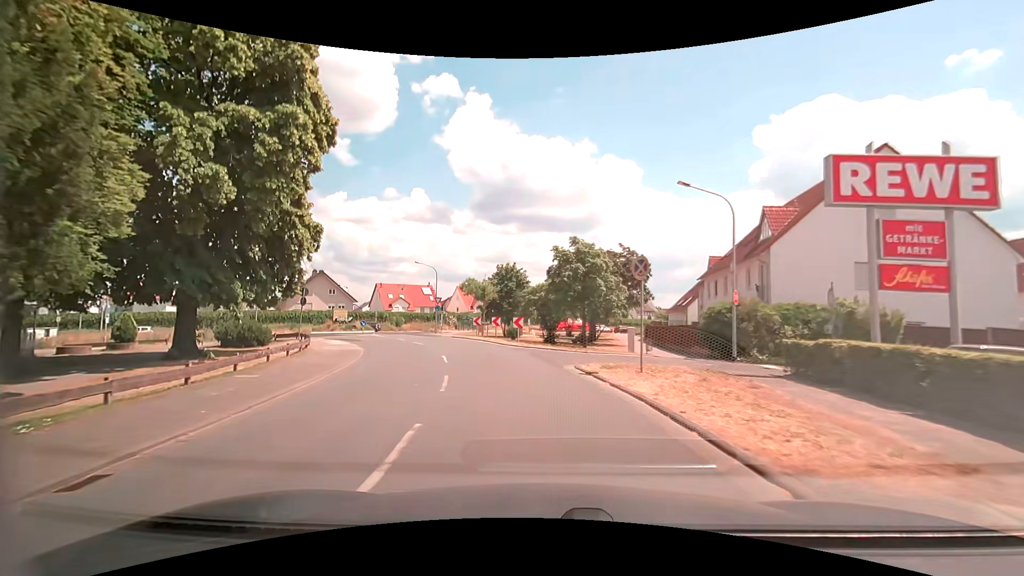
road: unclassified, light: Day
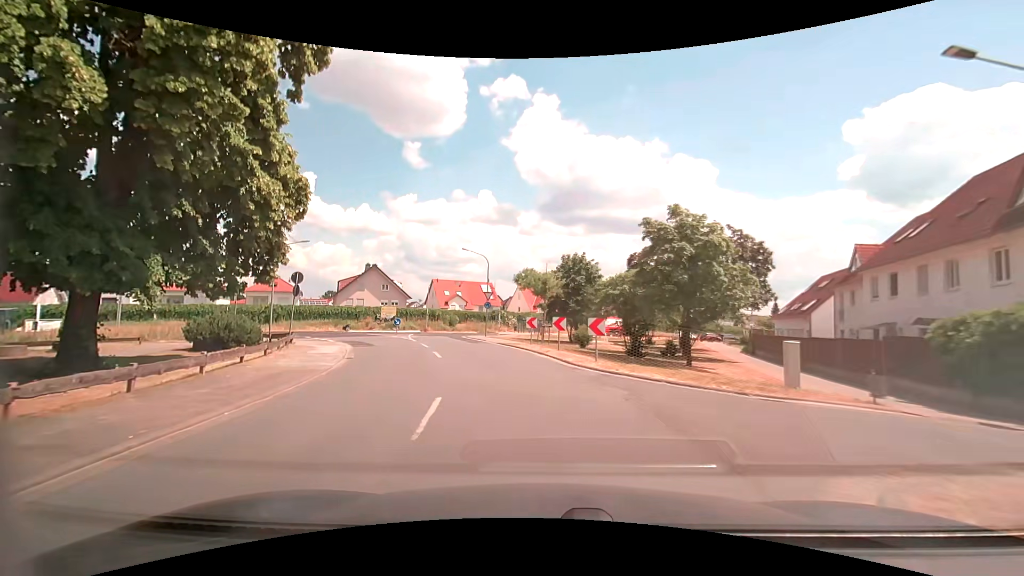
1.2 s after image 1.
(-0.5, +10.3) m; -7°
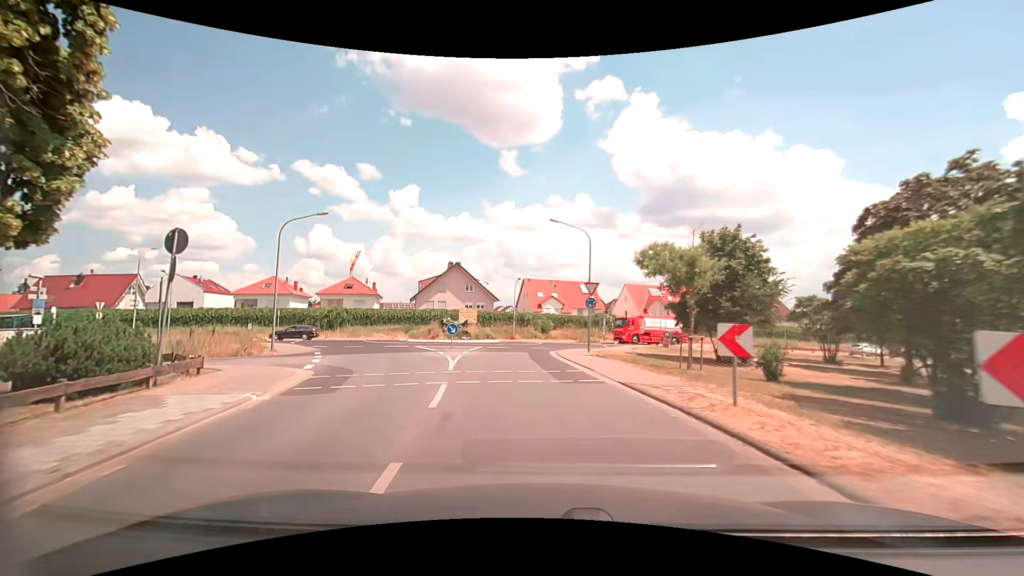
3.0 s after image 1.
(-1.5, +14.8) m; -12°
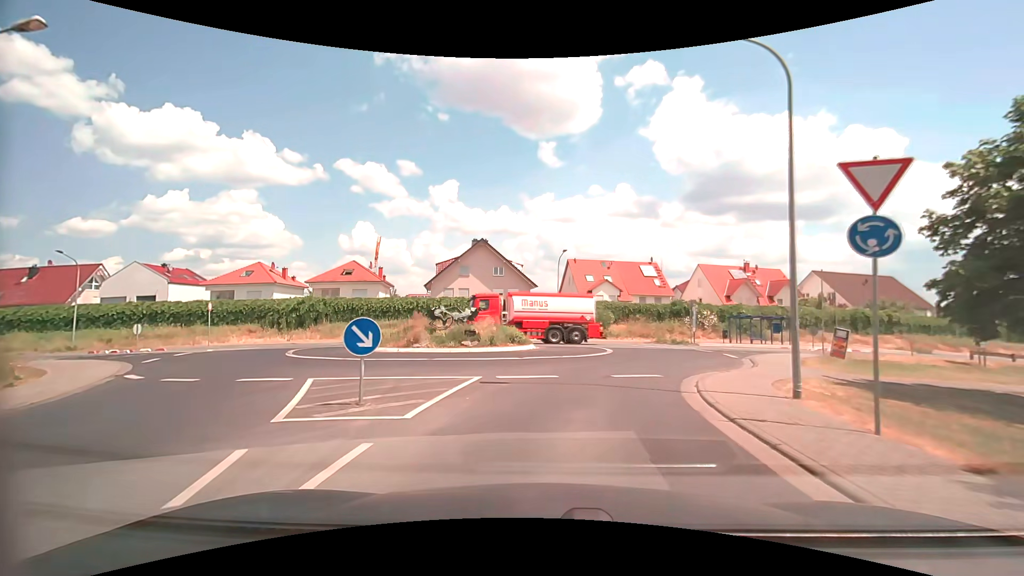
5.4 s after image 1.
(-1.1, +19.0) m; -4°
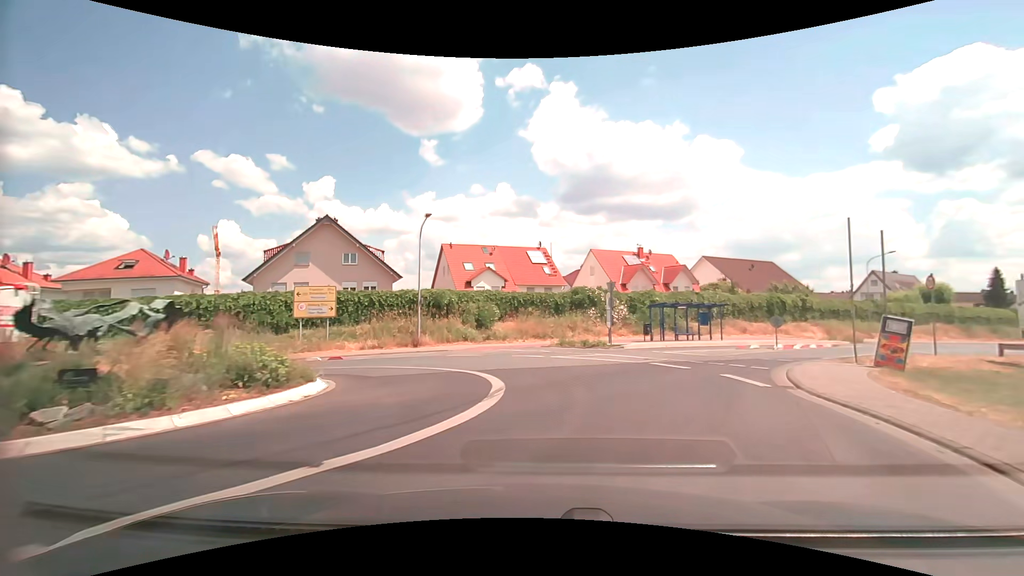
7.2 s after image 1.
(+1.2, +13.8) m; +14°
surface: asphalt
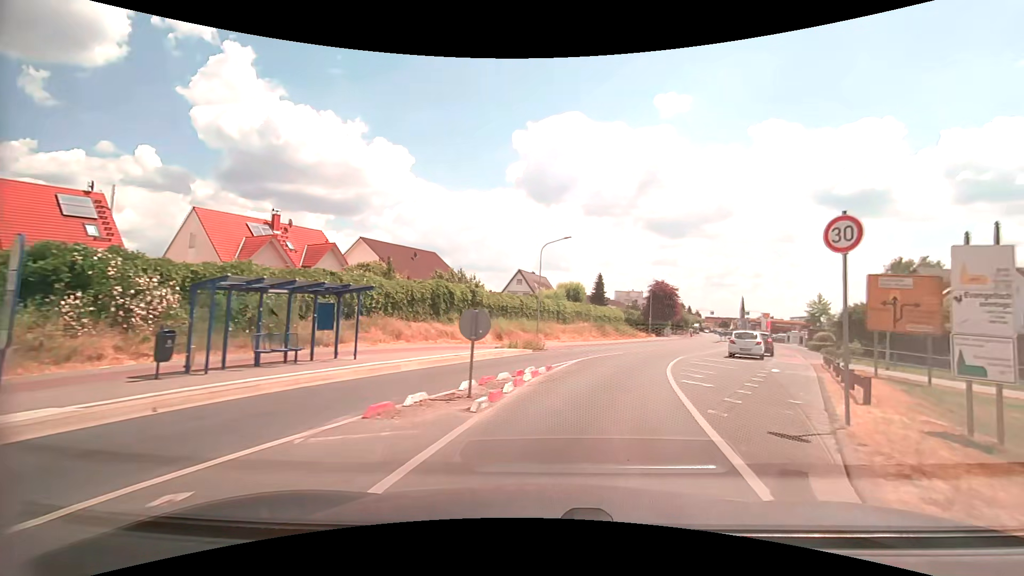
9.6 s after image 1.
(+5.2, +17.4) m; +36°
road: tertiary
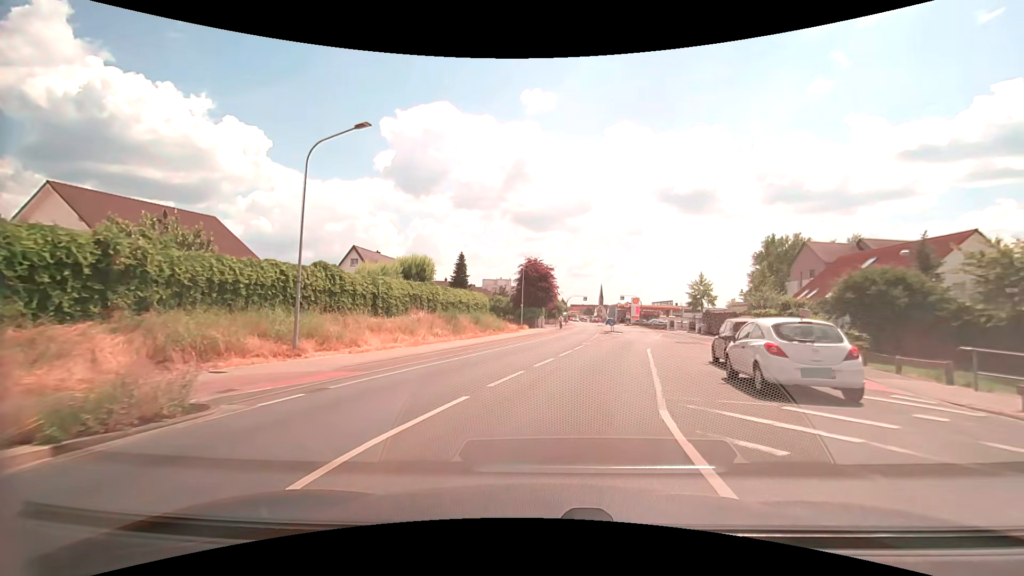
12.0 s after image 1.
(+3.1, +19.3) m; +15°
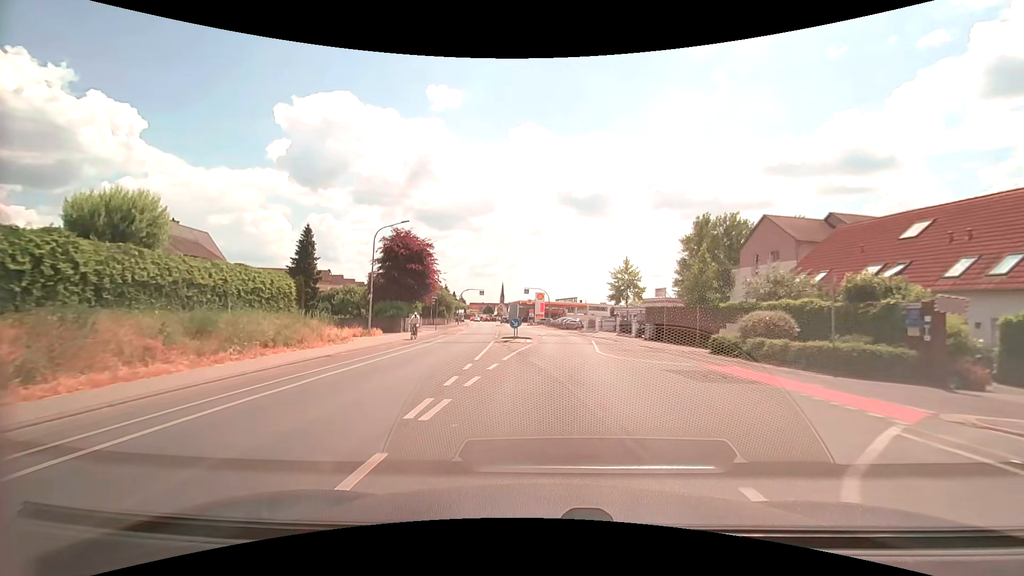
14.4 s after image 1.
(+2.5, +21.1) m; +12°
(0, +10) (+1, +20) (+1, +30) (+1, +40) (+1, +50) (0, +60) (-1, +70) (-3, +80) (-4, +90) (-6, +100) m
